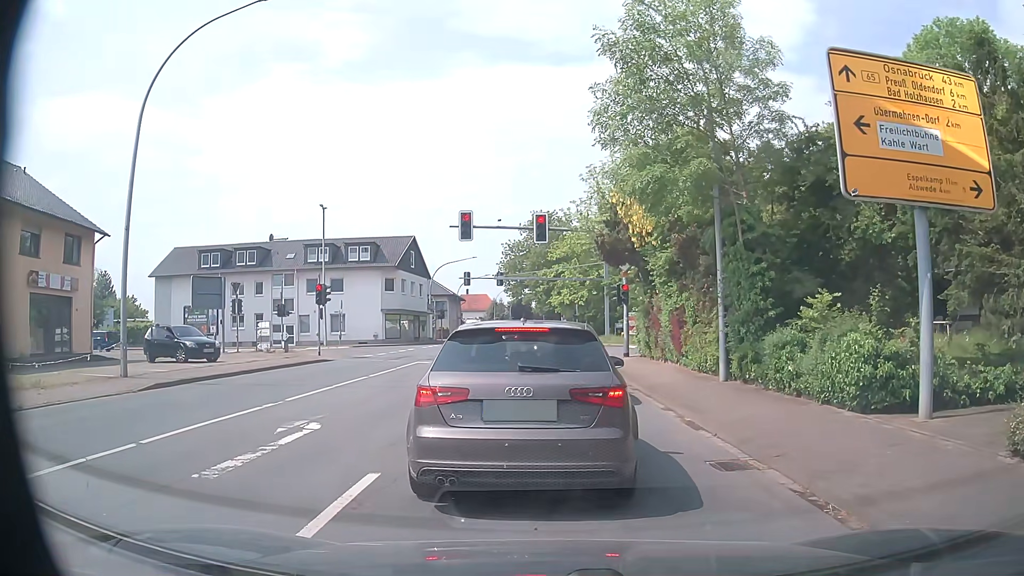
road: primary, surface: asphalt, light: Day
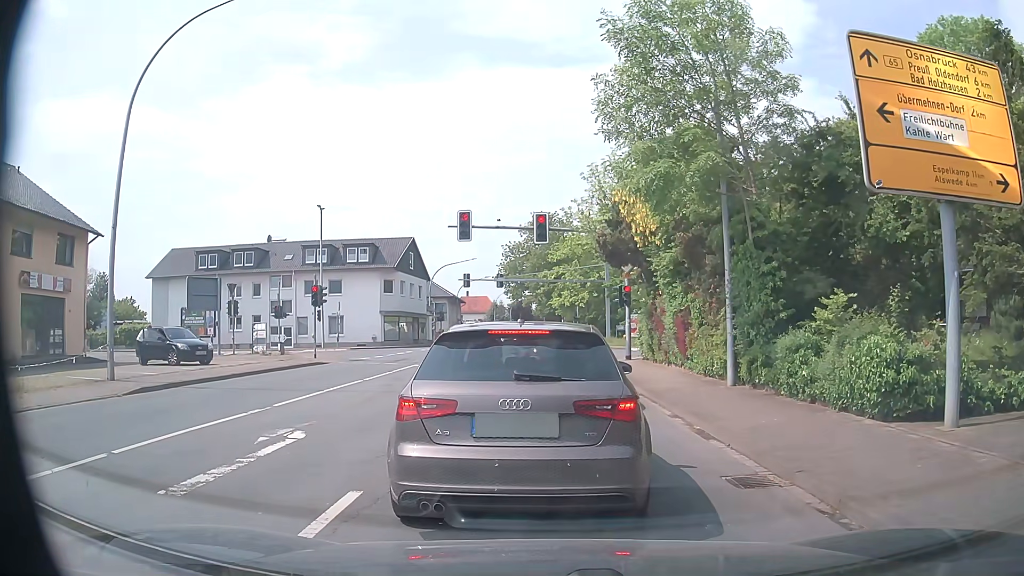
(0.0, +0.6) m; 0°
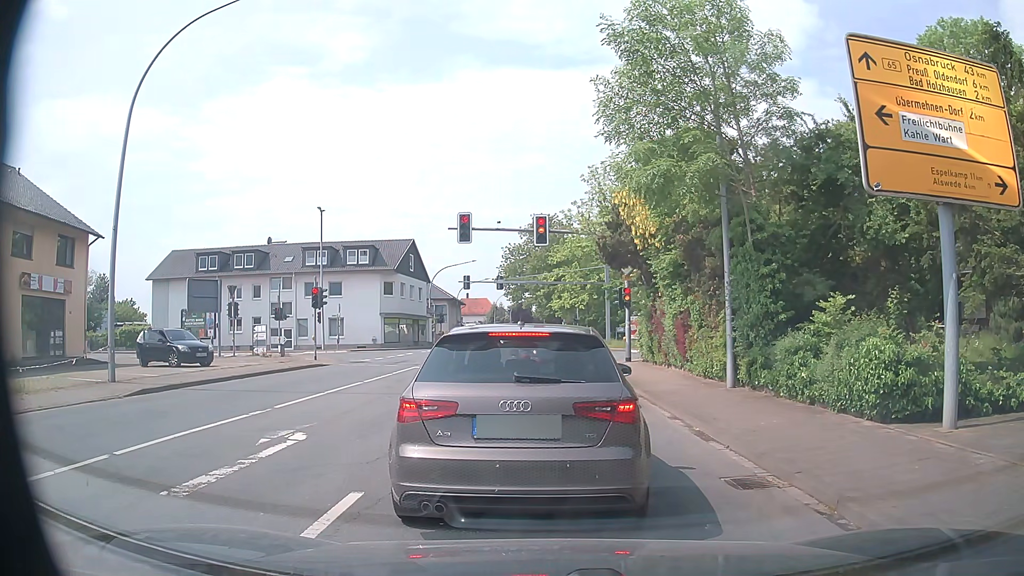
(0.0, +0.1) m; 0°
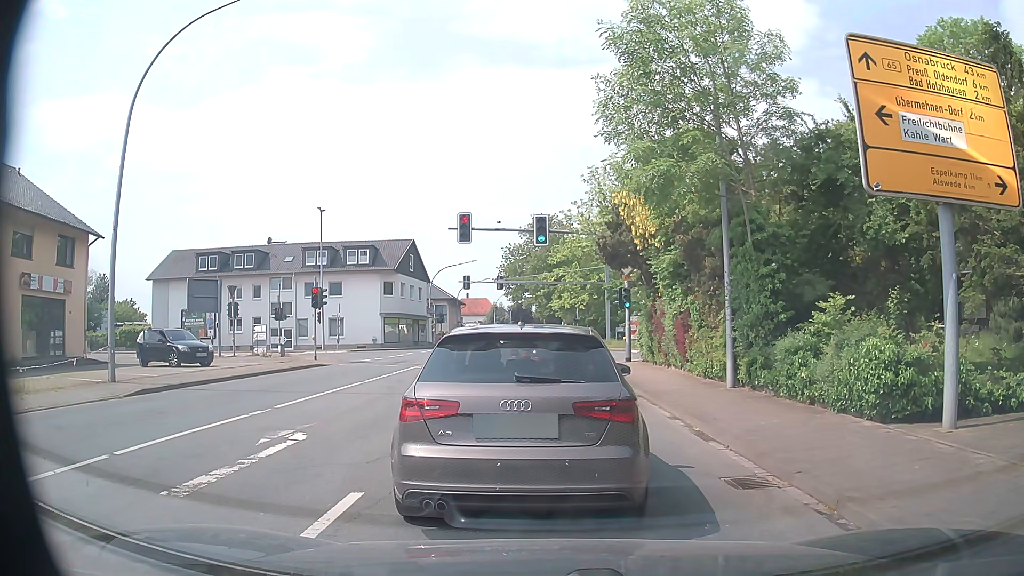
(0.0, 0.0) m; 0°
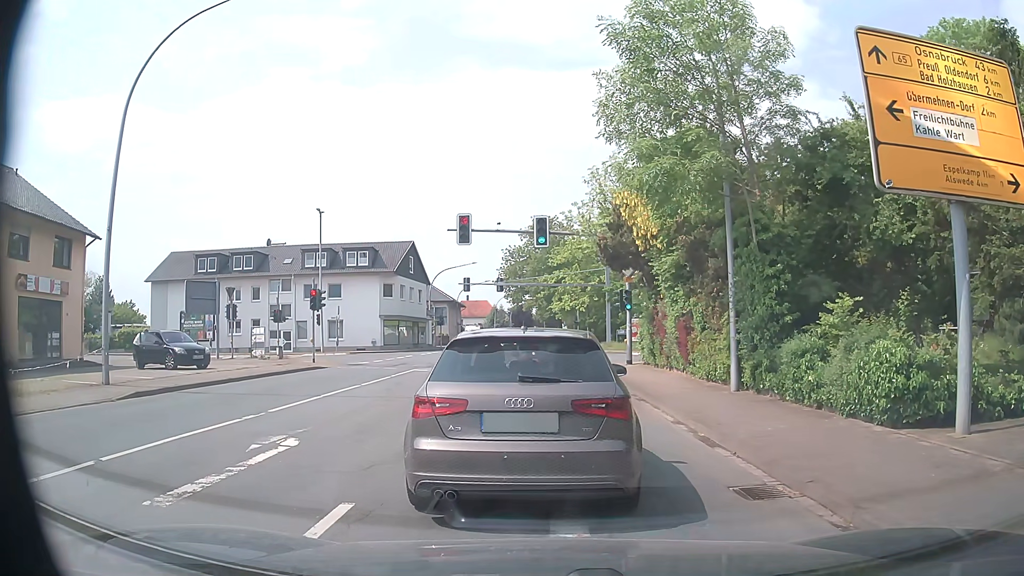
(0.0, +0.3) m; 0°
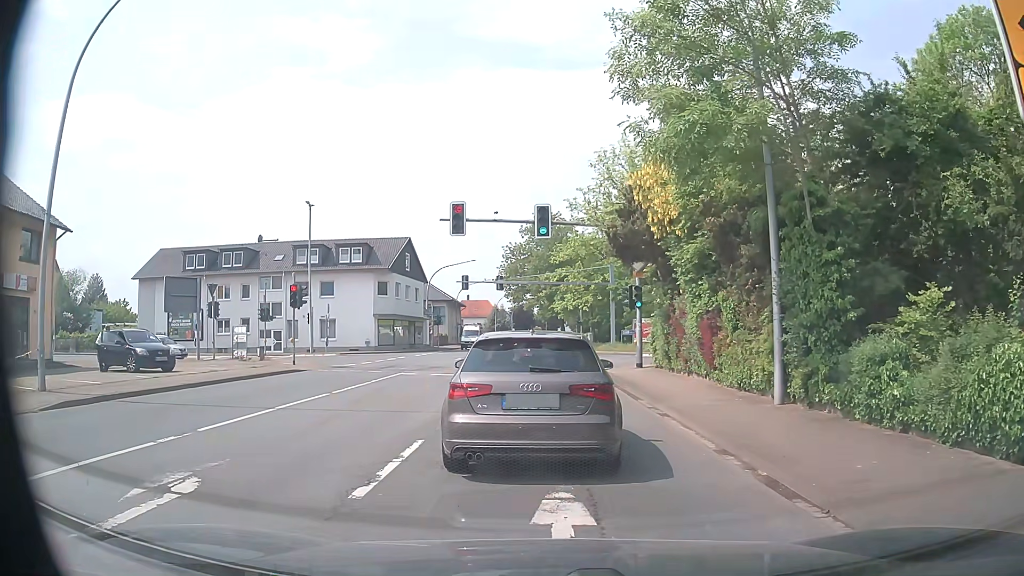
(0.0, +2.9) m; 0°
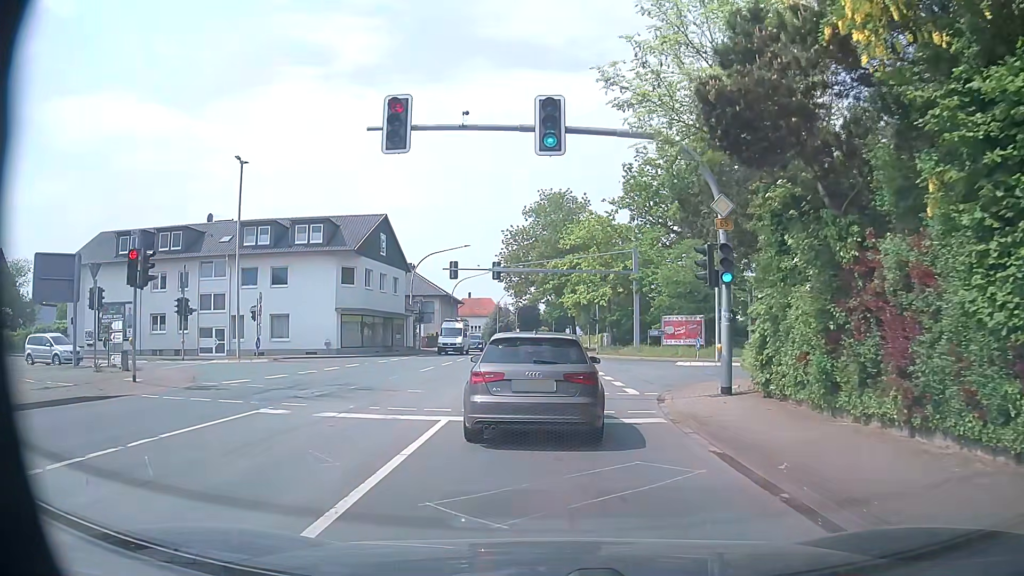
(-0.1, +13.0) m; 0°
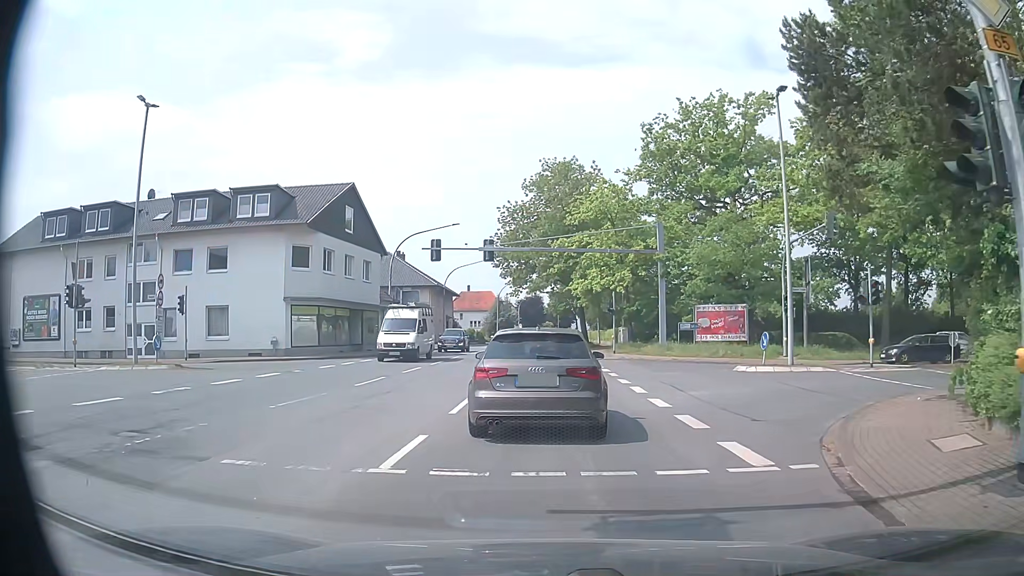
(-0.3, +9.8) m; -2°
(0, +10) (0, +20) (0, +30) (0, +40) (0, +50) (0, +60) (0, +70) (0, +80) (0, +90) (0, +100) m
